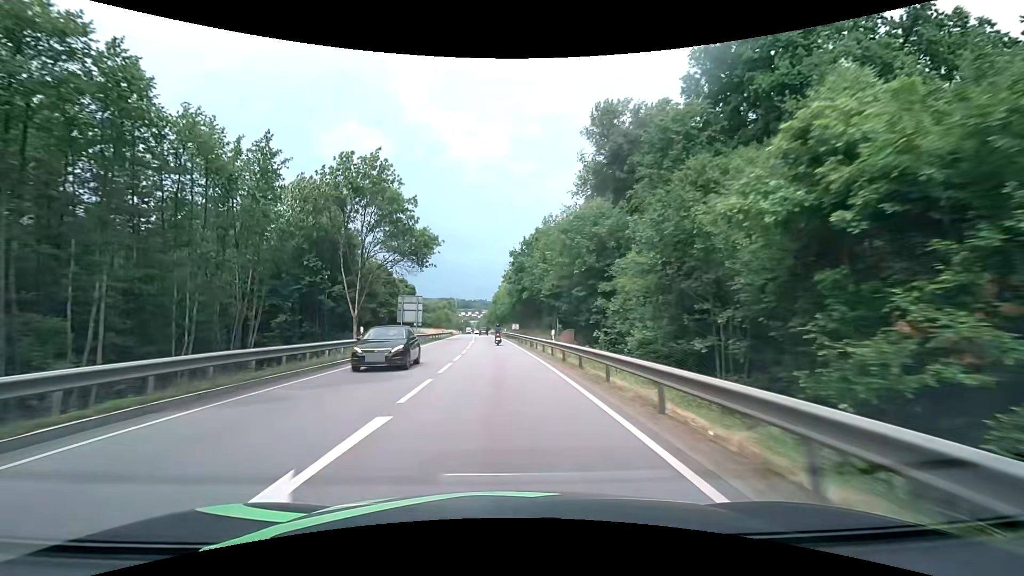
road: primary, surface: asphalt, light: Day
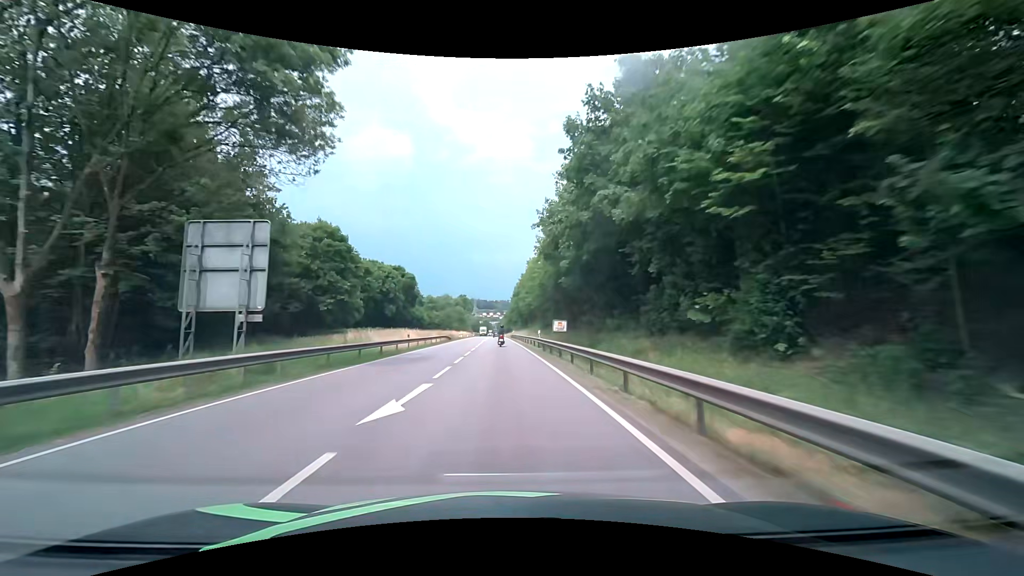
(-0.8, +37.6) m; -2°
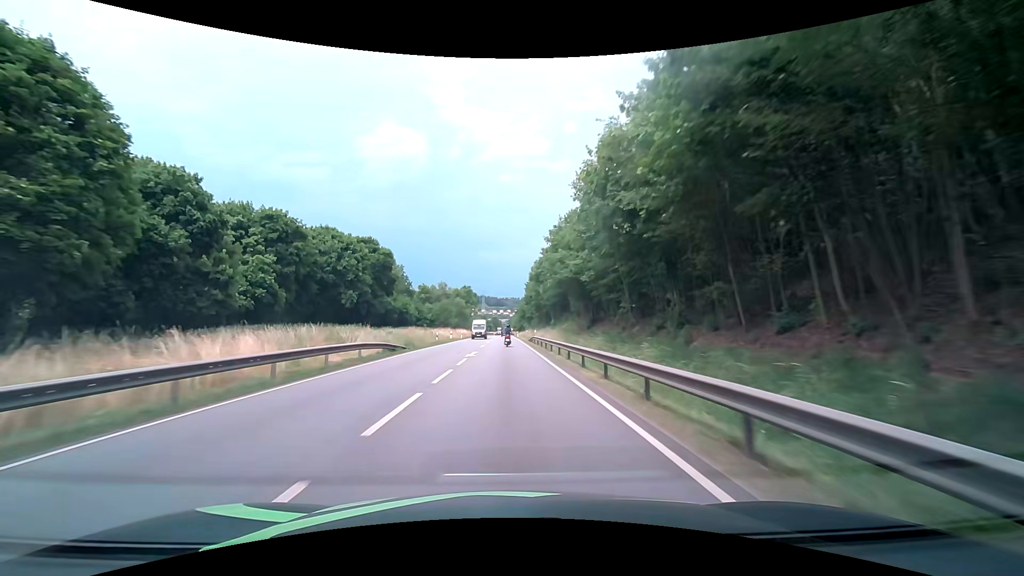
(-0.5, +37.1) m; -1°
(0, +10) (0, +20) (0, +30) (0, +40) (-1, +50) (-1, +60) (-1, +70) (-1, +80) (-1, +90) (-1, +100) m
